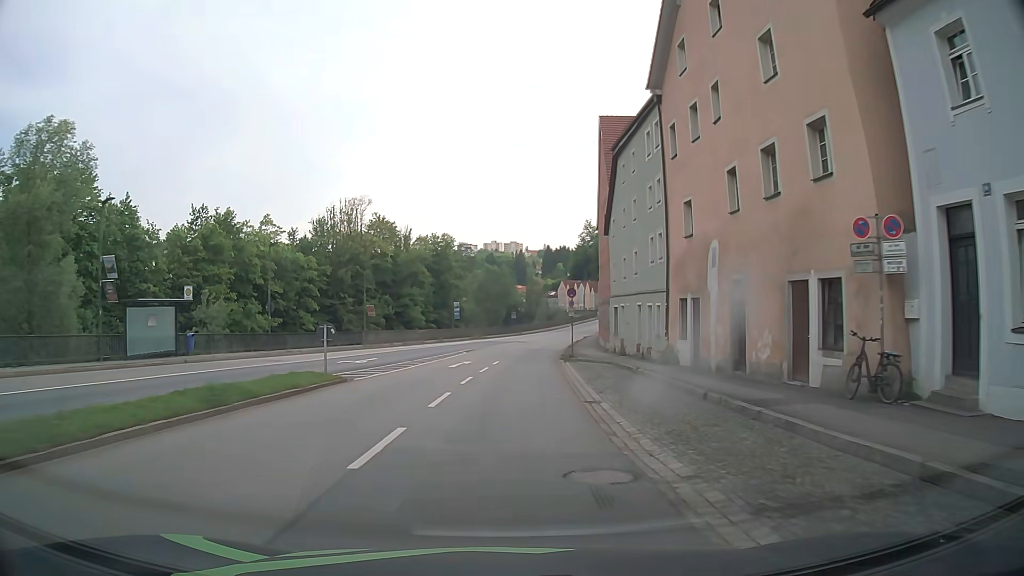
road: primary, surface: asphalt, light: Day
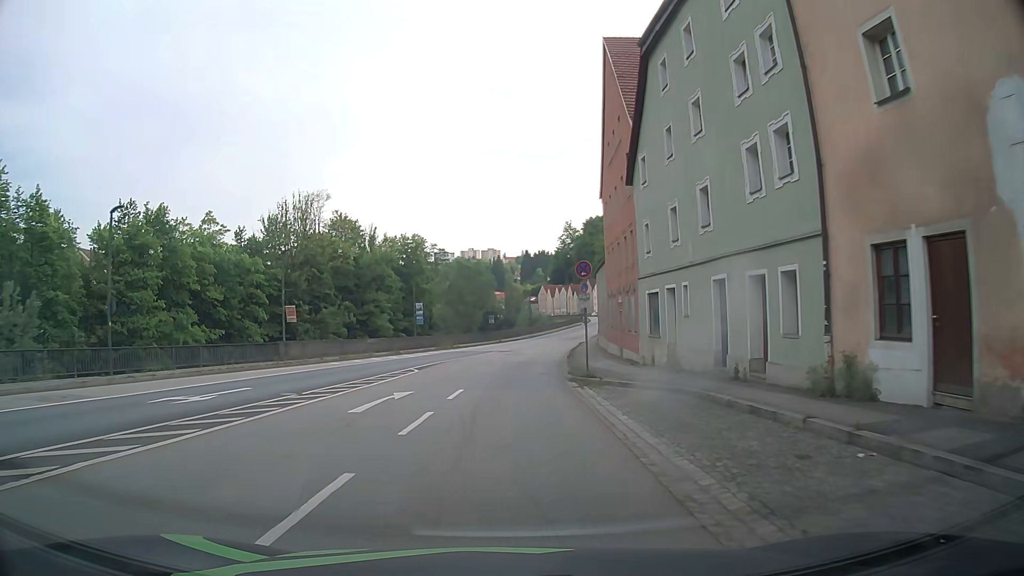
(+0.2, +15.2) m; +1°
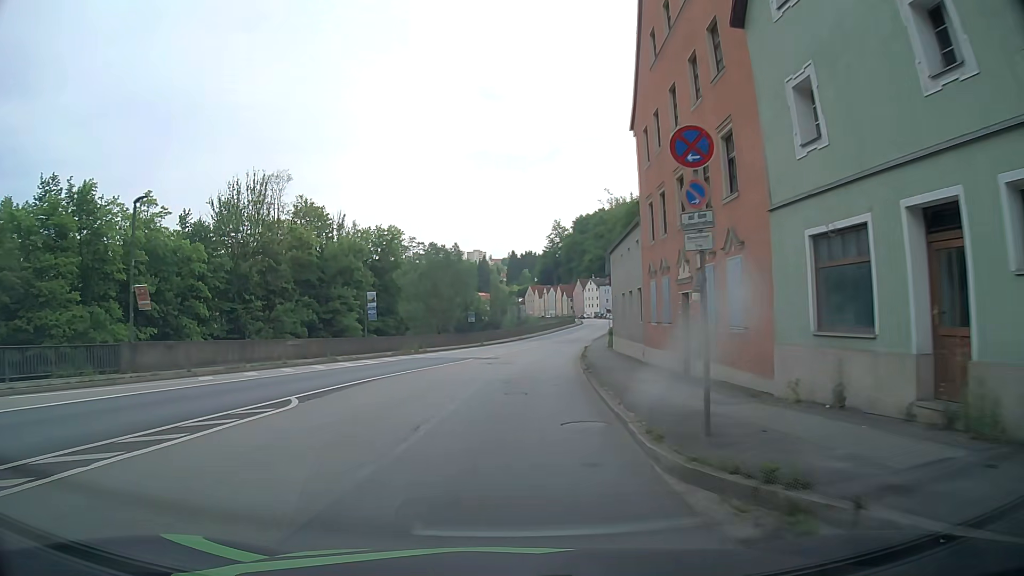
(+0.3, +15.3) m; +1°
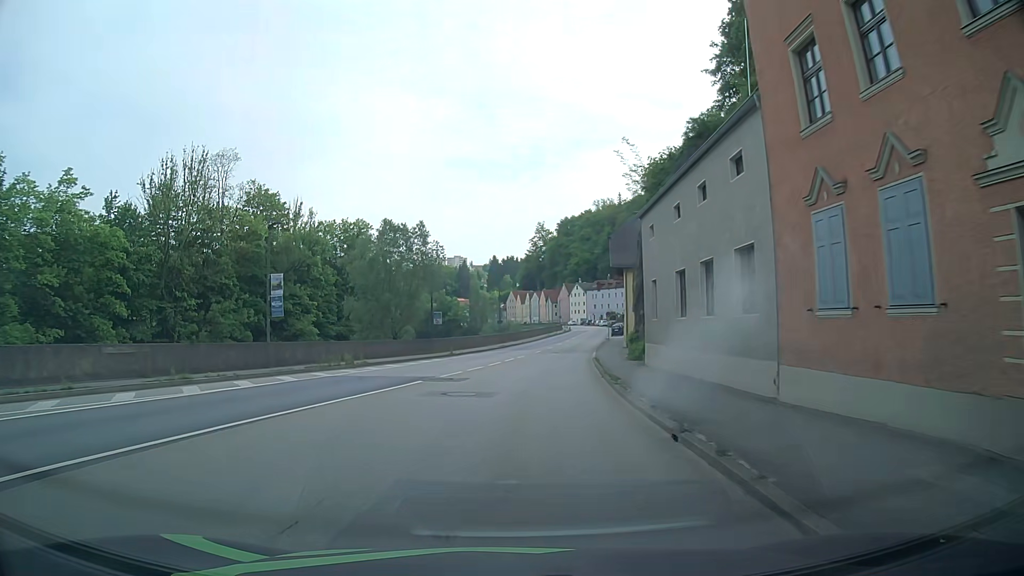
(+0.3, +15.4) m; +2°
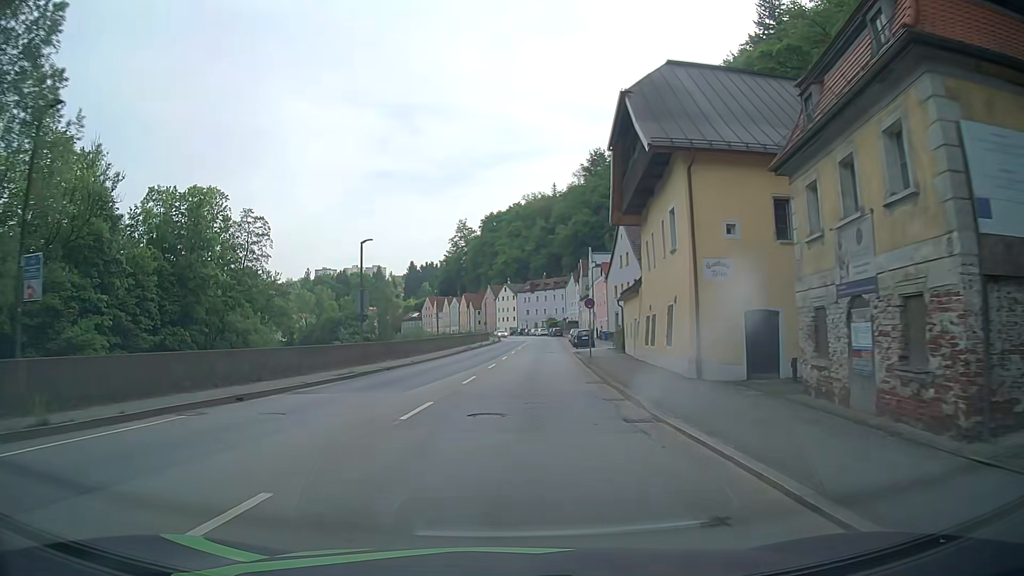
(+2.6, +38.8) m; +7°
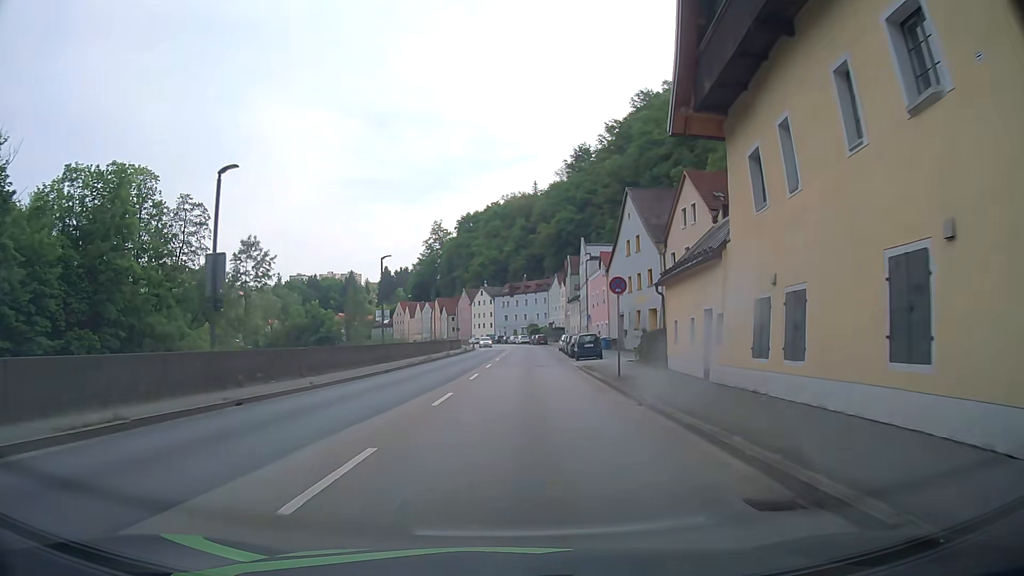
(+0.2, +15.5) m; +2°
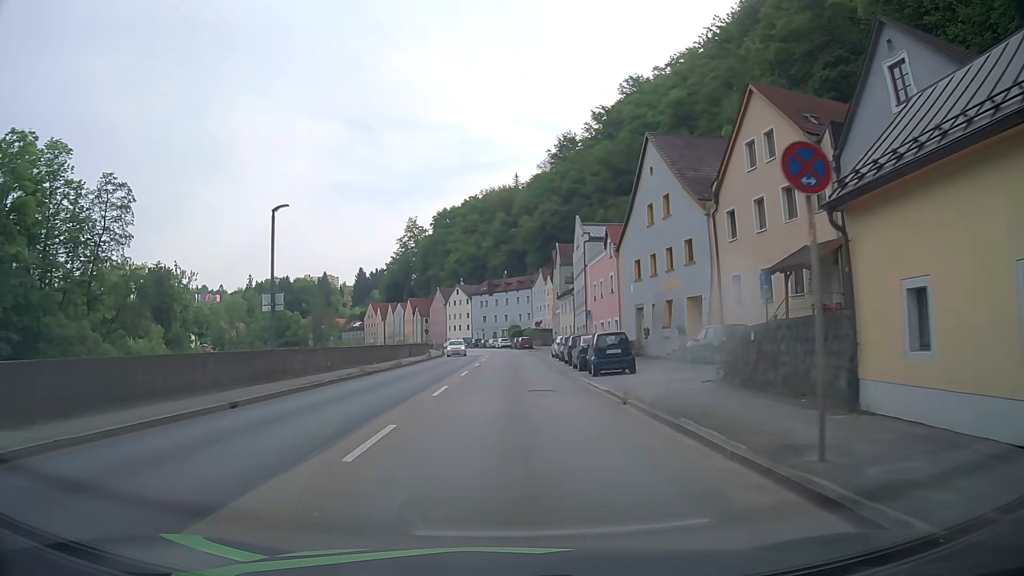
(+0.3, +15.7) m; +2°
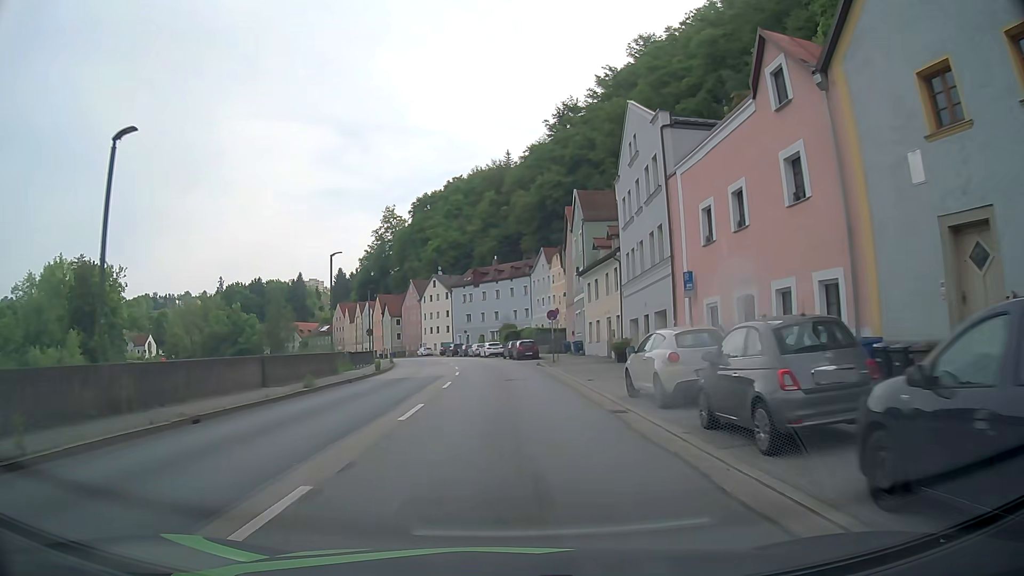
(+0.1, +31.6) m; 0°
(0, +10) (0, +20) (-1, +30) (-1, +40) (-2, +50) (-4, +60) (-6, +70) (-8, +79) (-11, +89) (-14, +98) m
